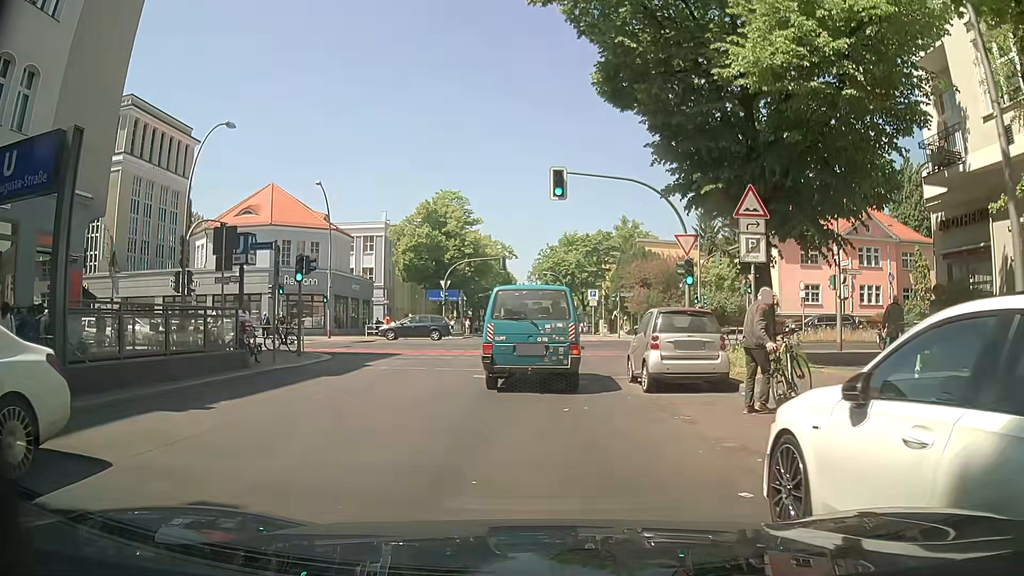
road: residential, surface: asphalt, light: Day
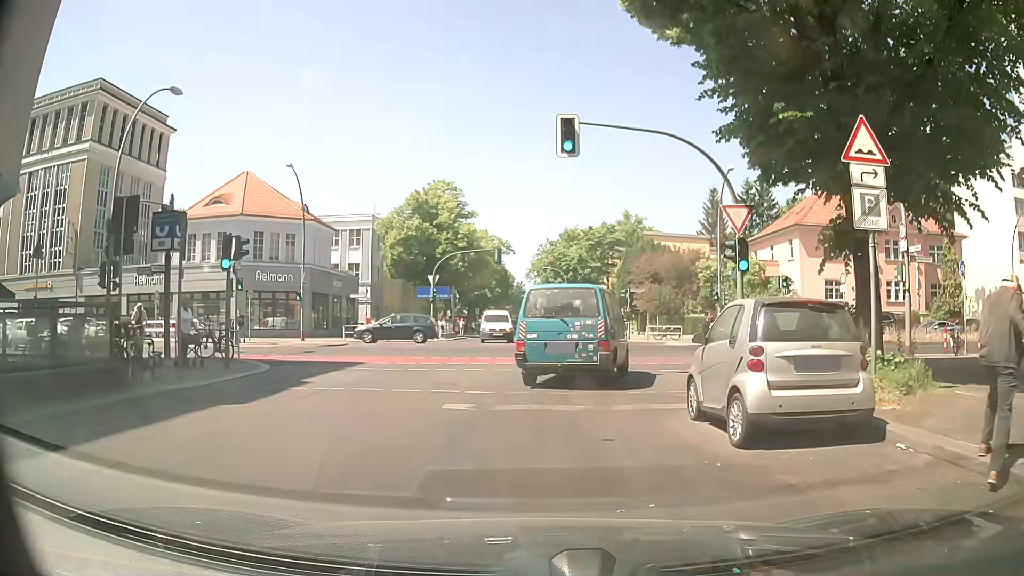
(0.0, +5.5) m; 0°
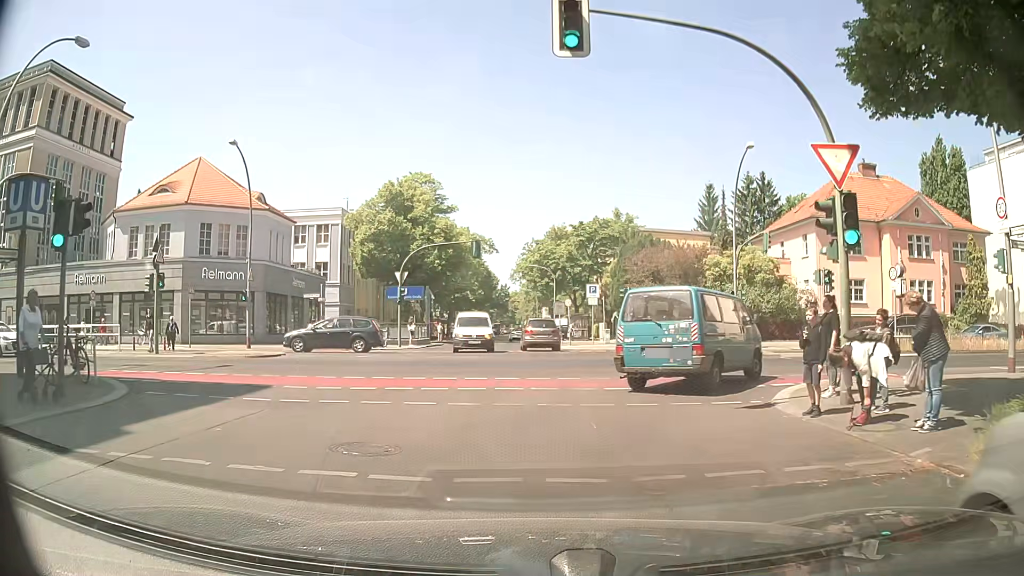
(+0.1, +6.5) m; +1°
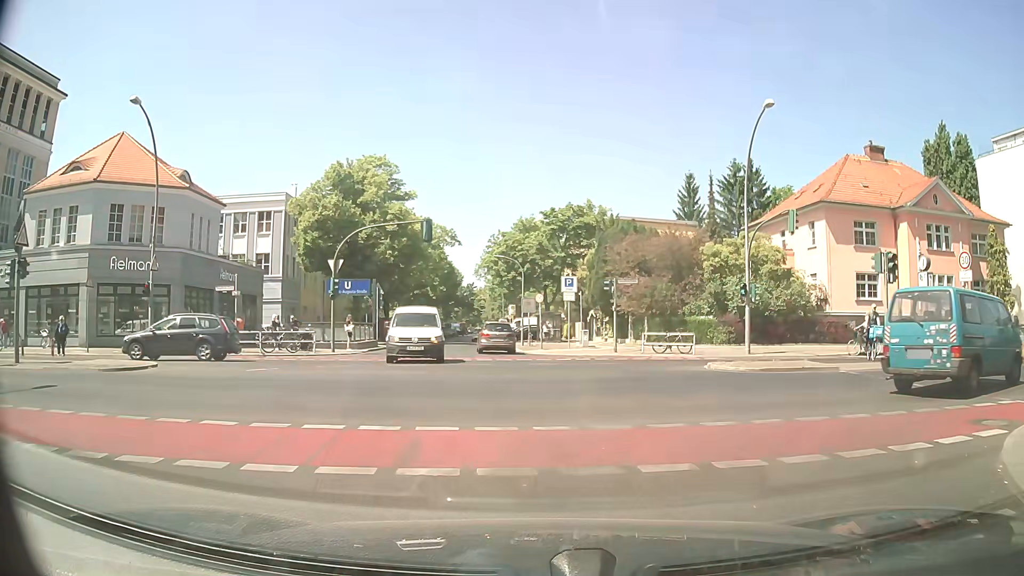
(+0.1, +7.3) m; +2°
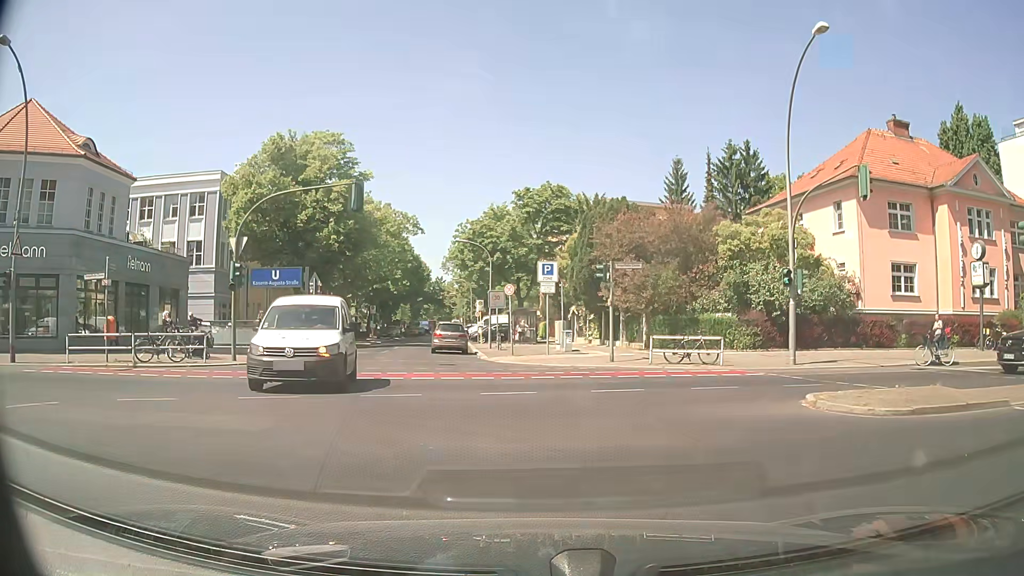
(+0.3, +8.2) m; +4°
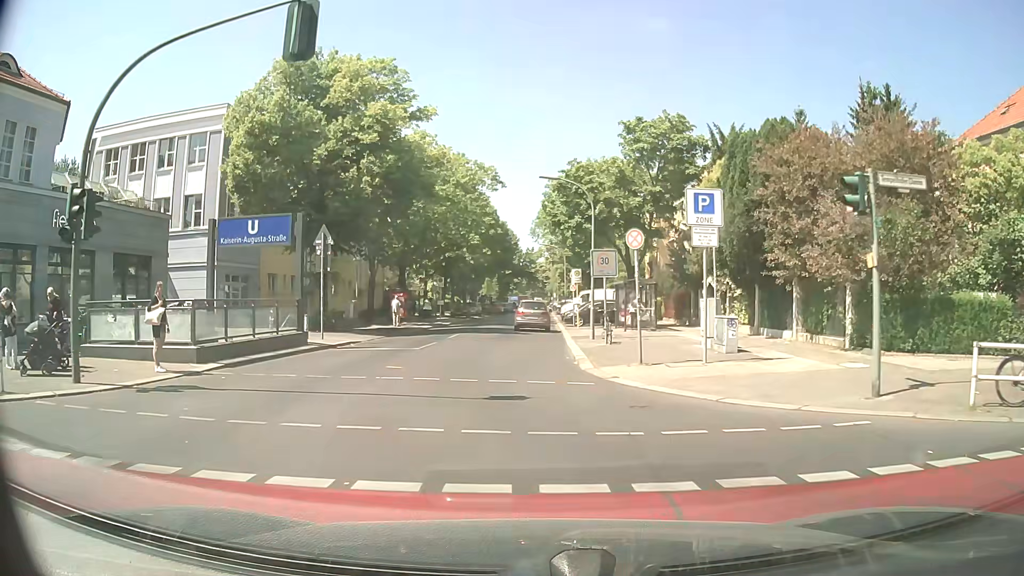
(-0.9, +13.0) m; -9°
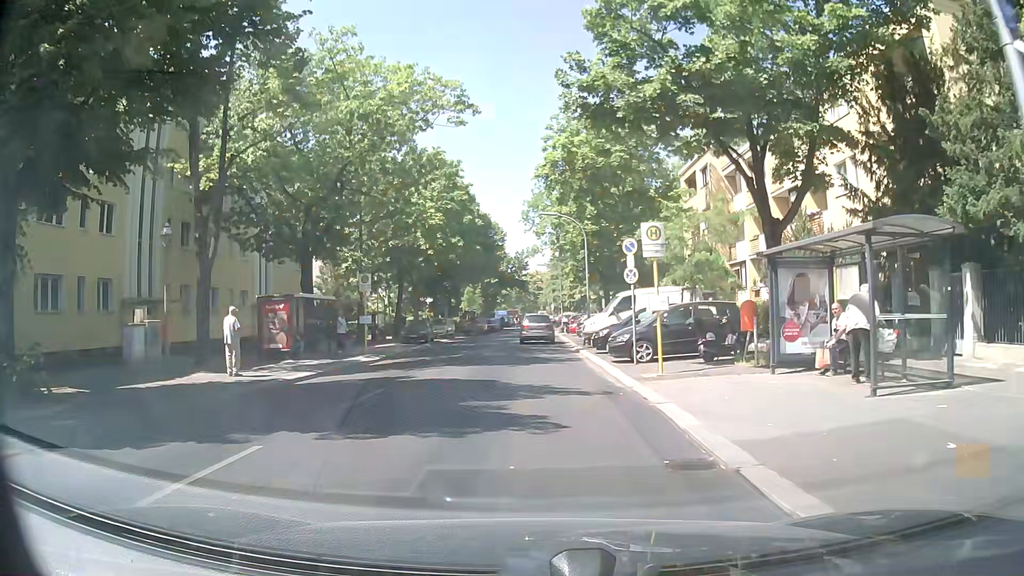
(-0.4, +22.9) m; +1°
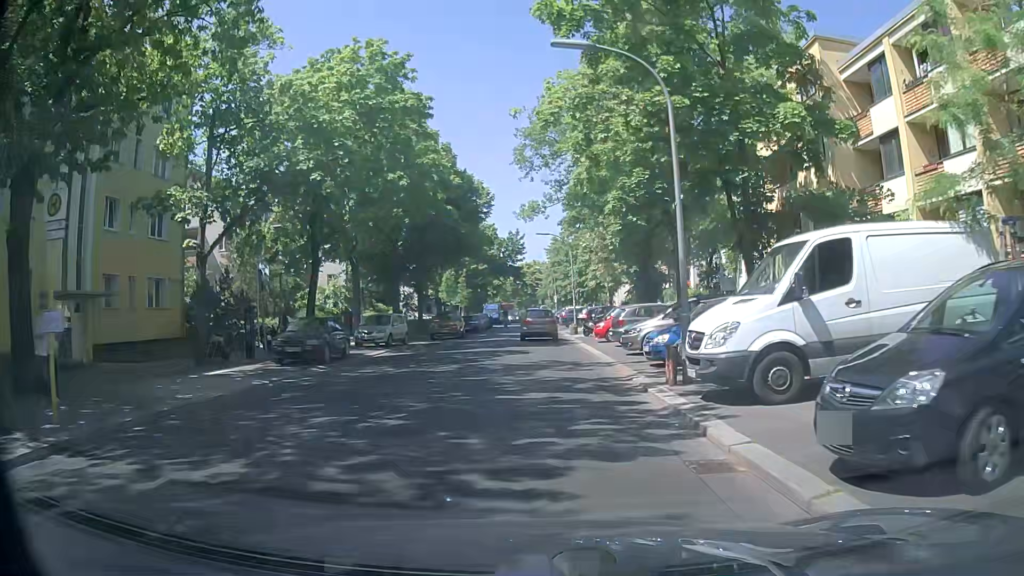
(0.0, +19.6) m; +1°
(0, +10) (0, +20) (0, +30) (0, +40) (0, +50) (0, +60) (0, +70) (0, +80) (0, +90) (0, +100) m
